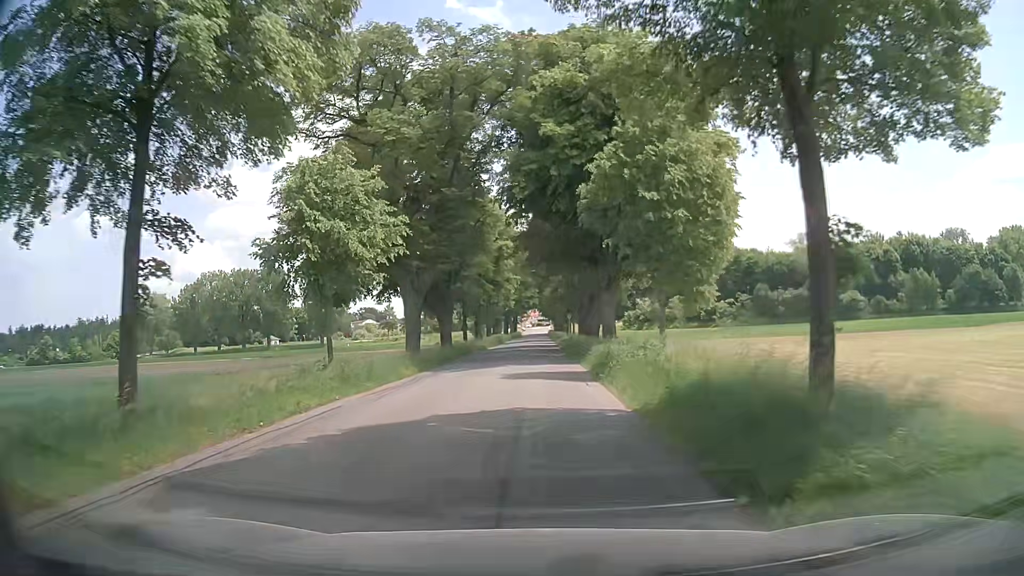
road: tertiary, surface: asphalt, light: Day
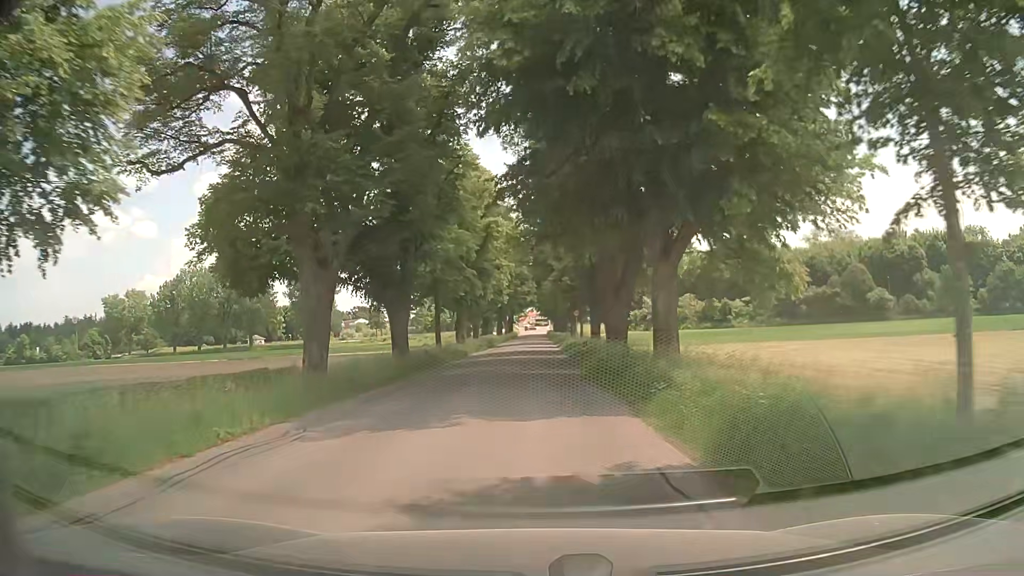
(+0.1, +14.7) m; +1°
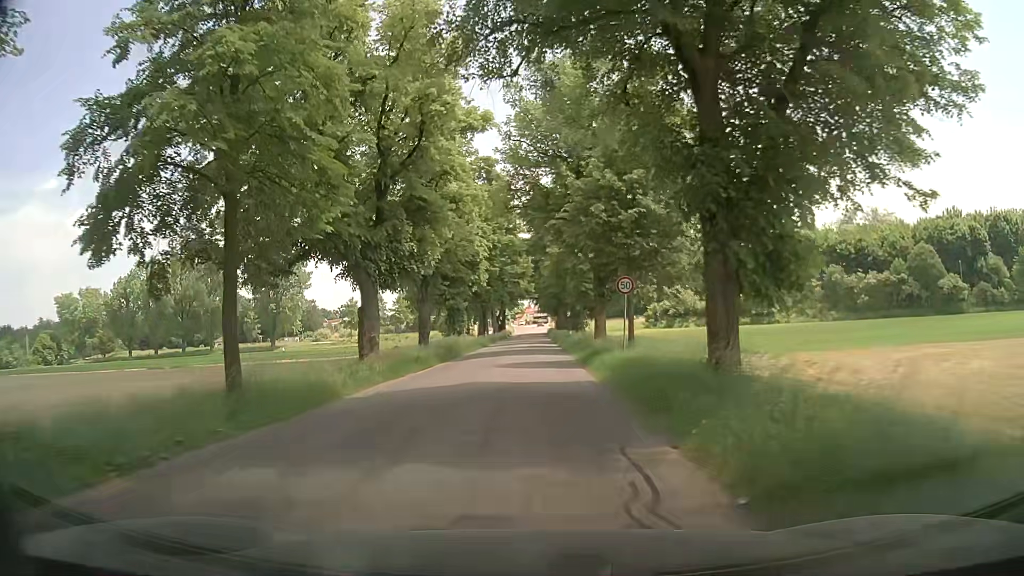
(+0.1, +29.3) m; 0°
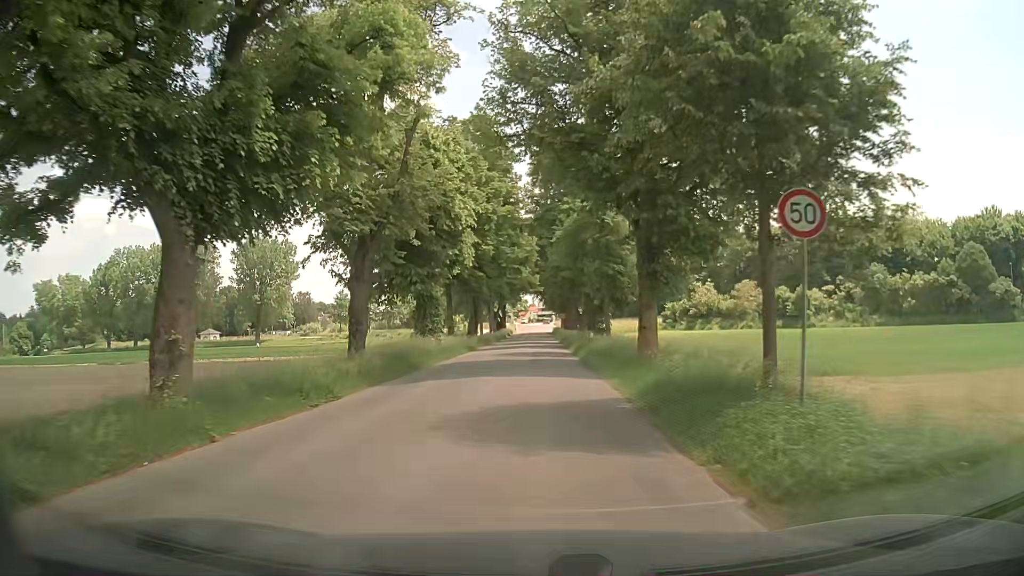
(0.0, +14.5) m; 0°
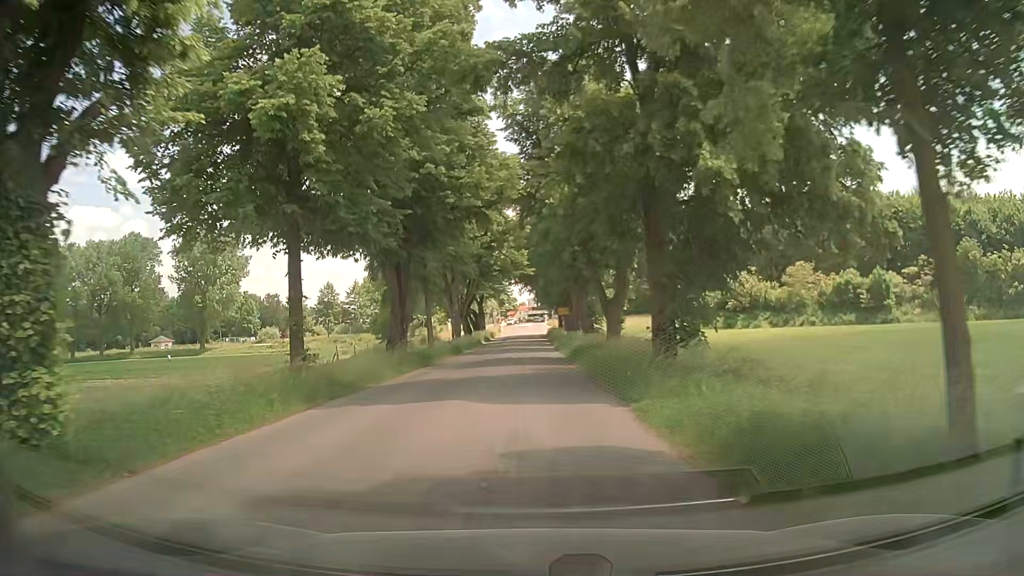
(+0.1, +29.1) m; +1°
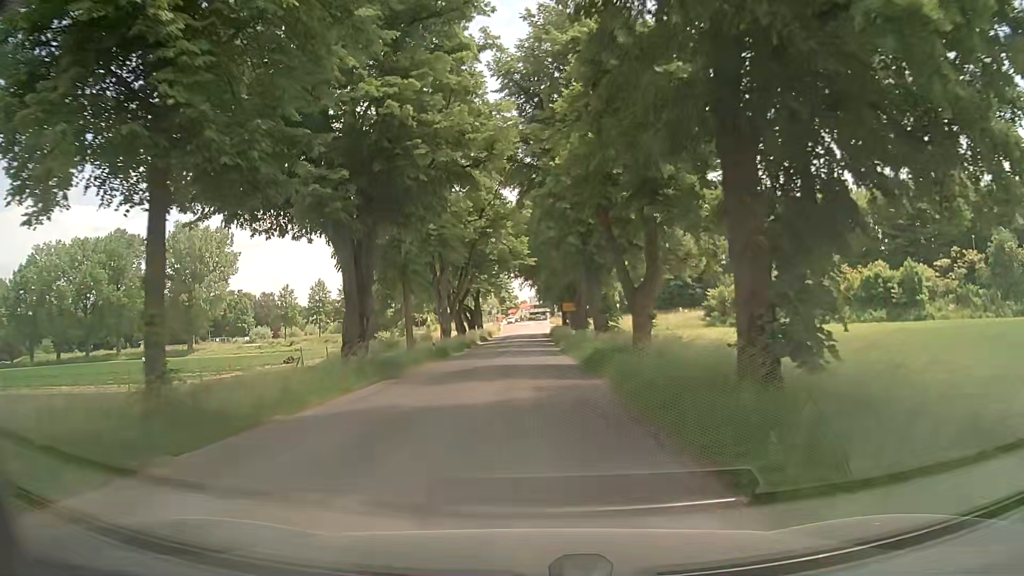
(0.0, +7.4) m; 0°
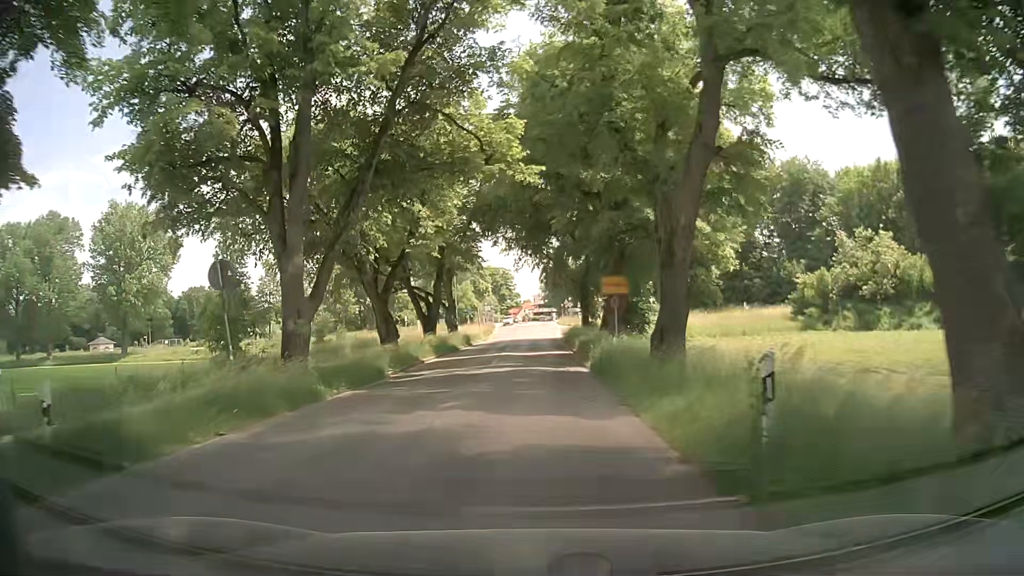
(-0.1, +29.8) m; -1°
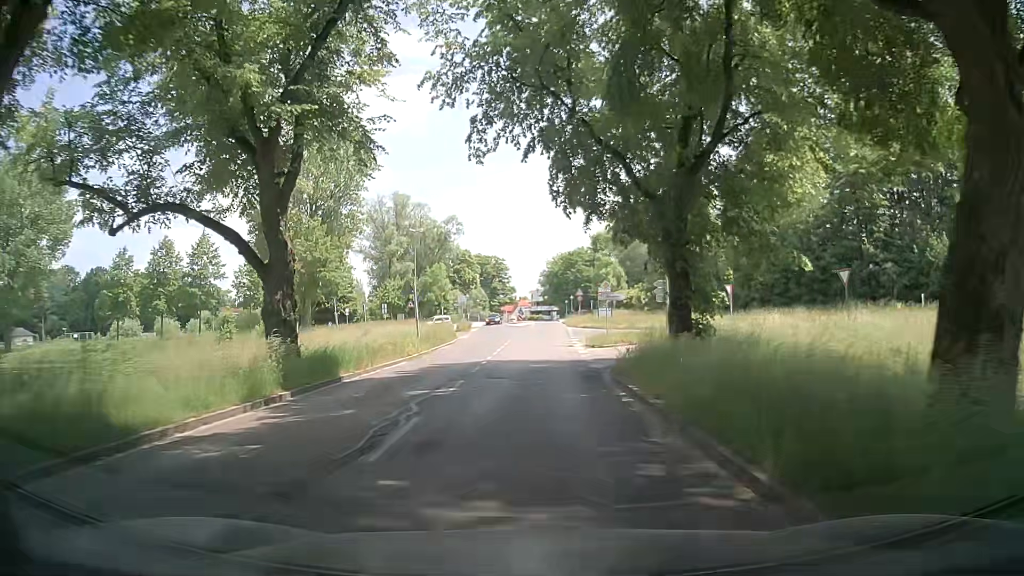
(0.0, +35.1) m; -1°
(0, +10) (0, +20) (+1, +30) (+1, +40) (+1, +50) (+2, +60) (+2, +70) (+3, +80) (+3, +90) (+3, +100) m
